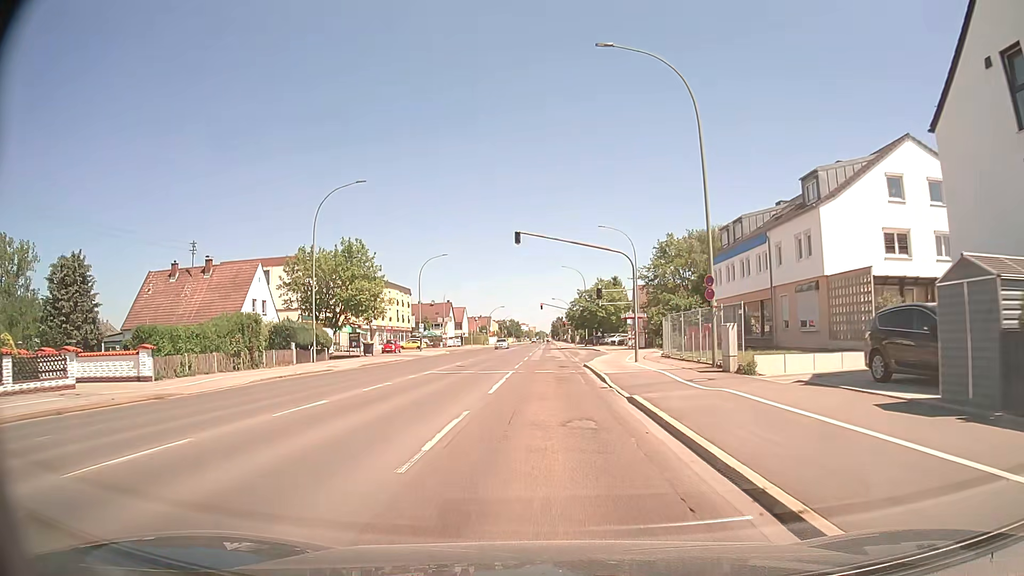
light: Day
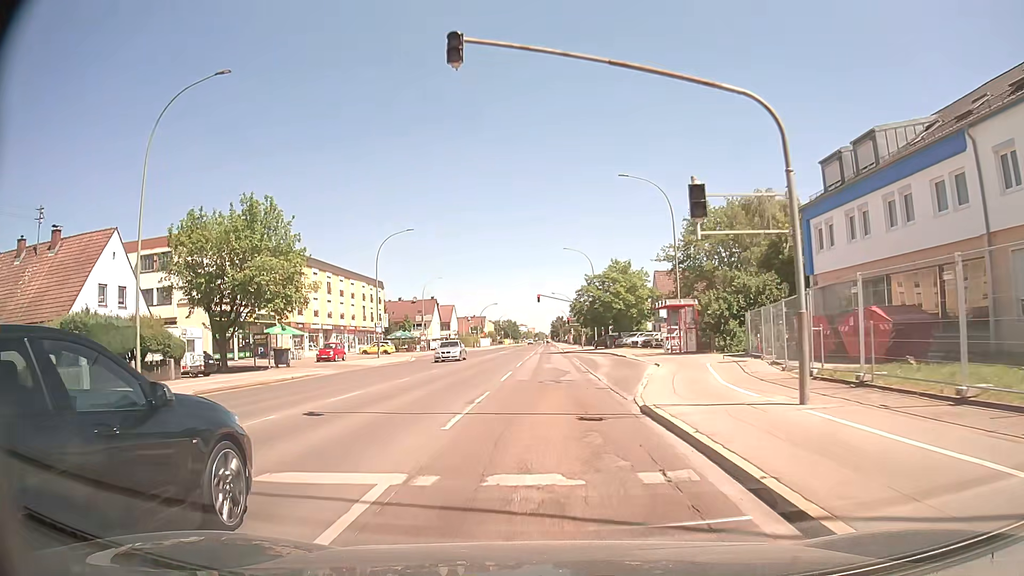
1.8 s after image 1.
(+0.2, +21.0) m; 0°
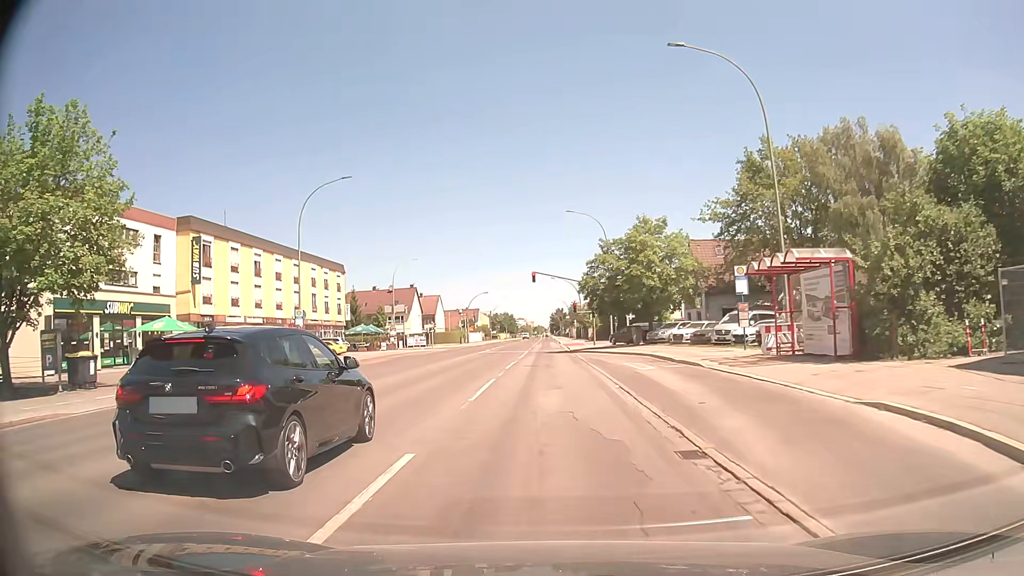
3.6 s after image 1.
(0.0, +20.4) m; 0°
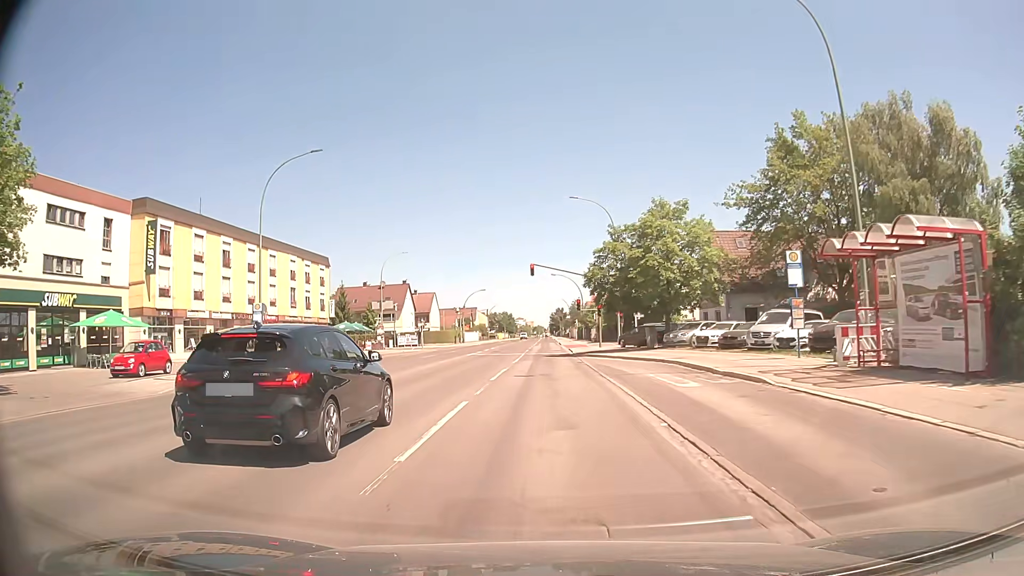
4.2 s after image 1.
(0.0, +6.5) m; 0°
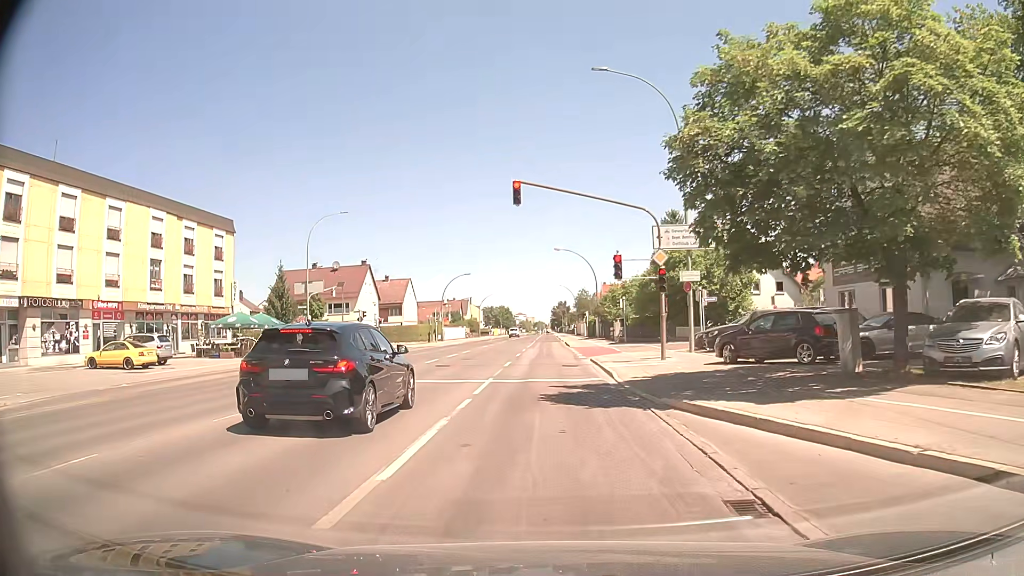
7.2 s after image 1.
(0.0, +26.0) m; 0°
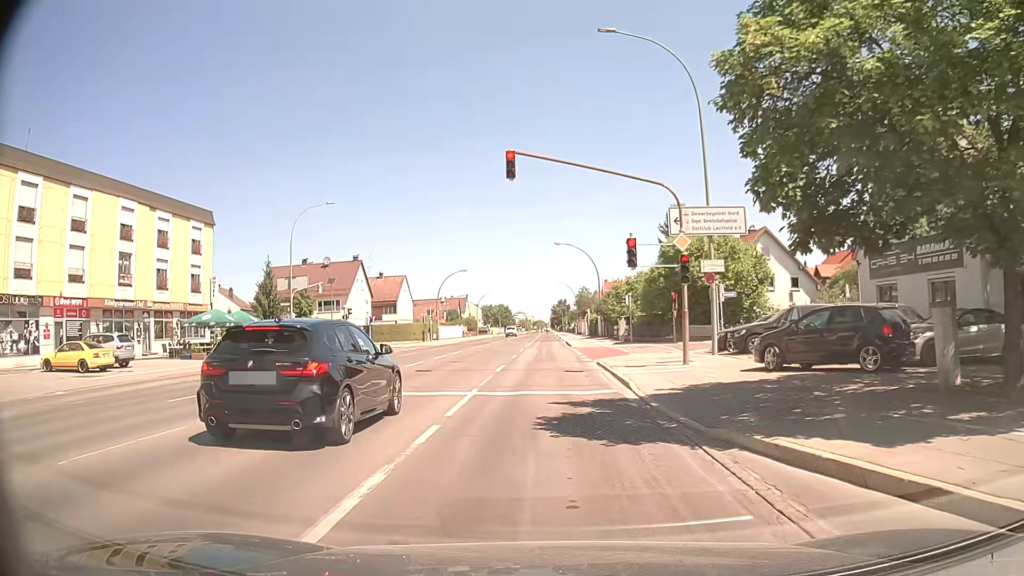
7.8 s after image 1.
(0.0, +3.6) m; 0°
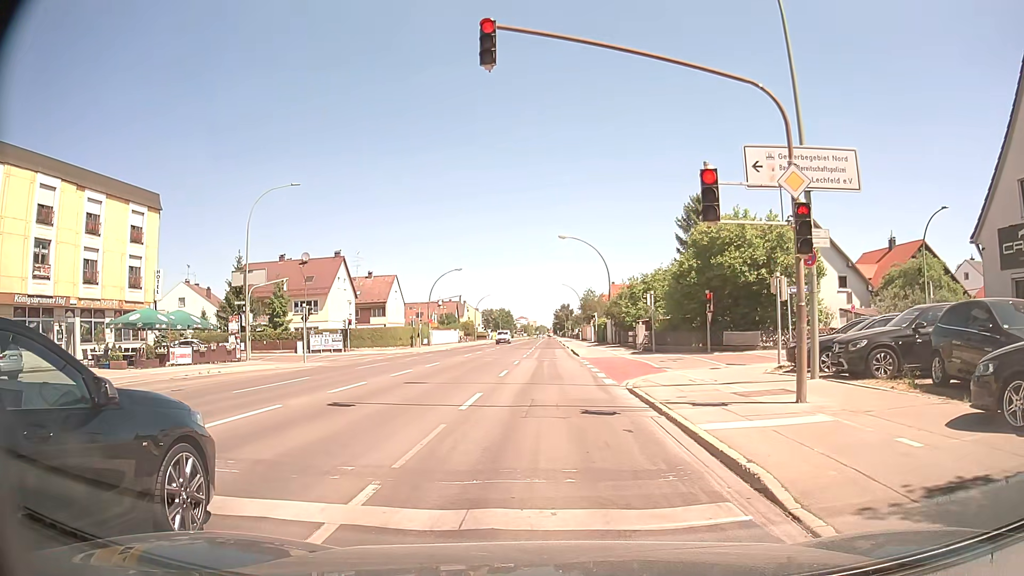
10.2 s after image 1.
(0.0, +8.2) m; 0°
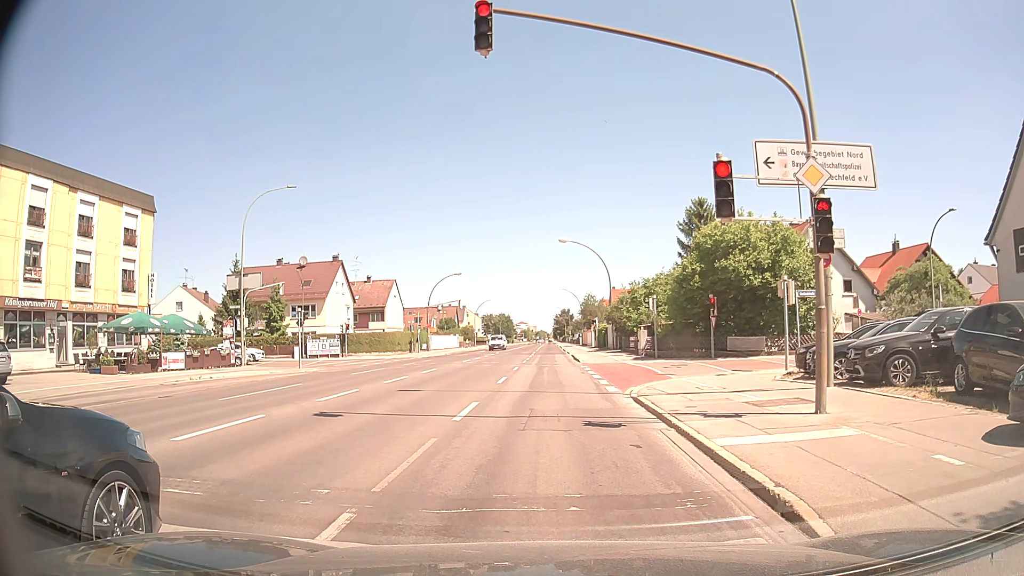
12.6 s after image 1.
(0.0, +0.8) m; 0°
